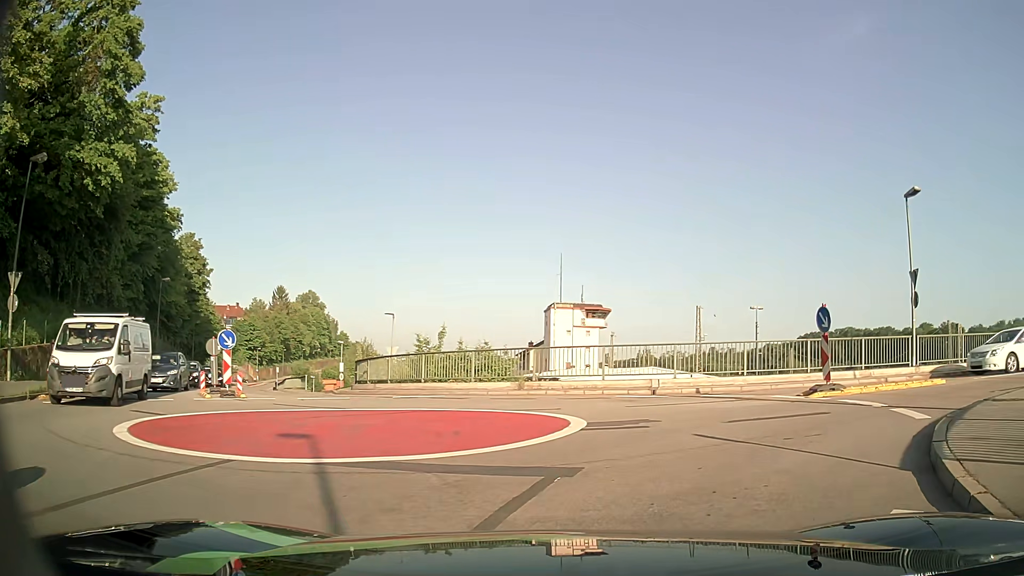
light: Day
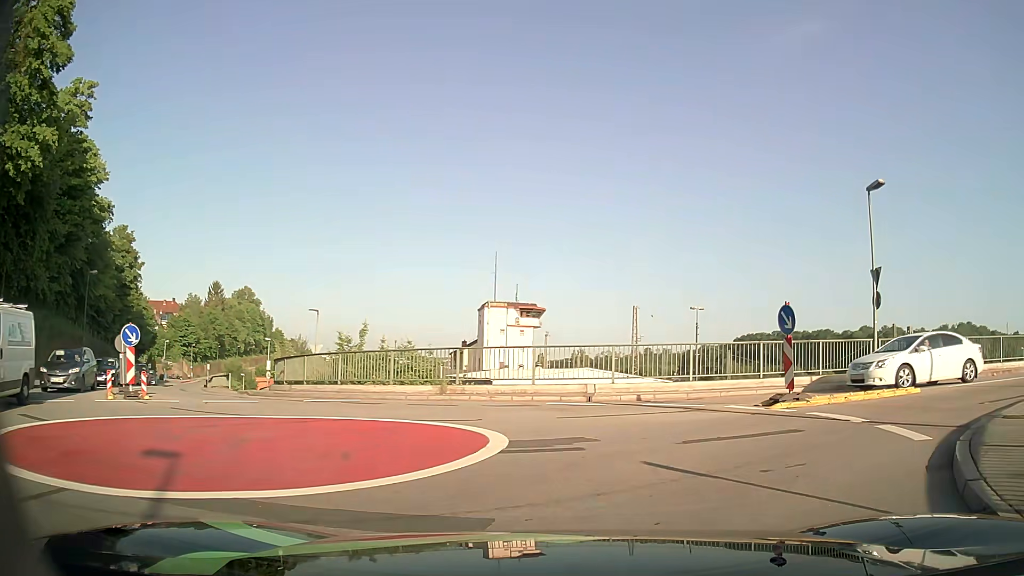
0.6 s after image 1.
(+0.1, +2.0) m; +6°
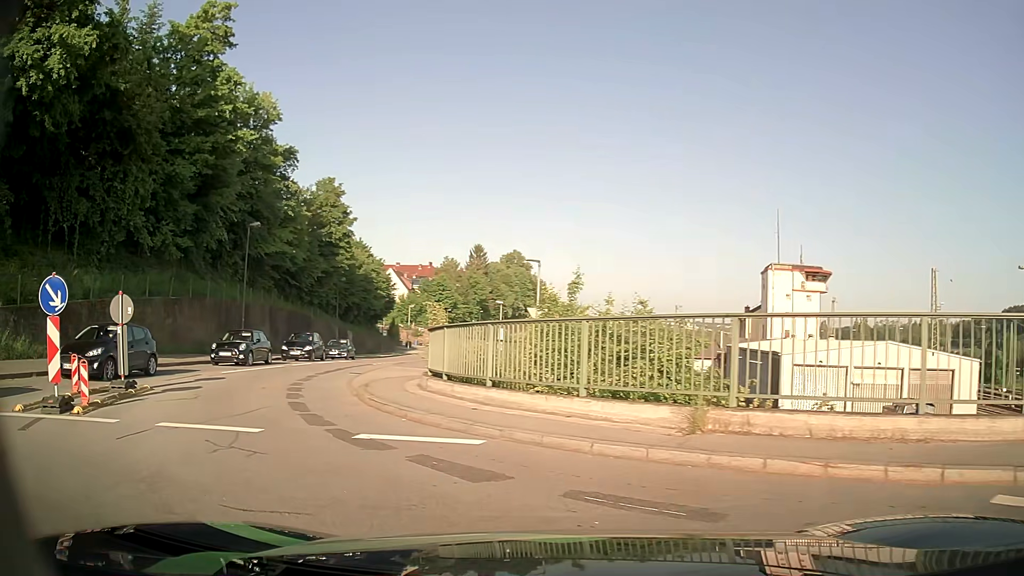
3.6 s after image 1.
(-0.1, +11.7) m; -20°
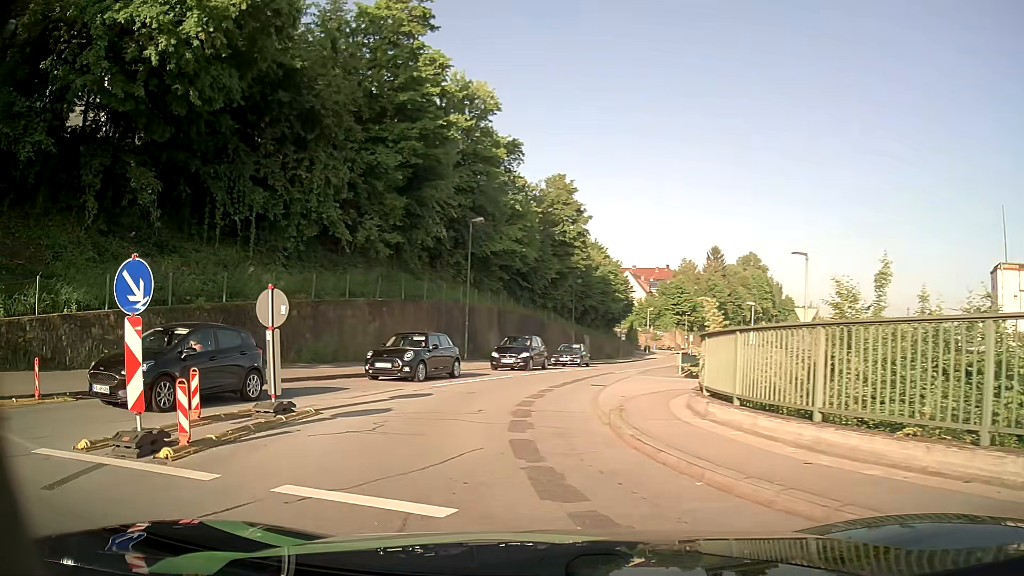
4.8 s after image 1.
(-0.7, +3.9) m; -20°
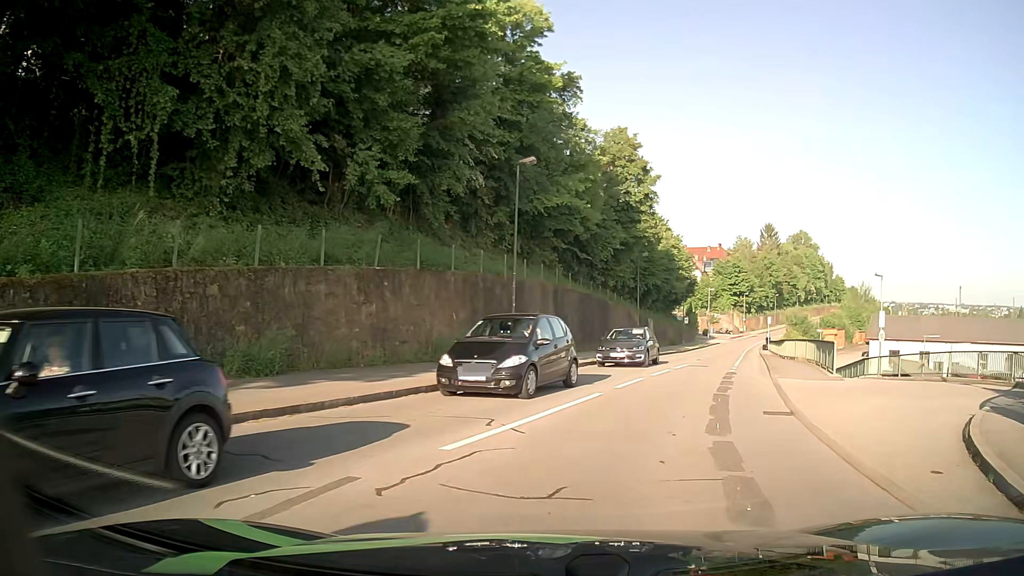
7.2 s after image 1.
(-1.5, +10.9) m; -5°
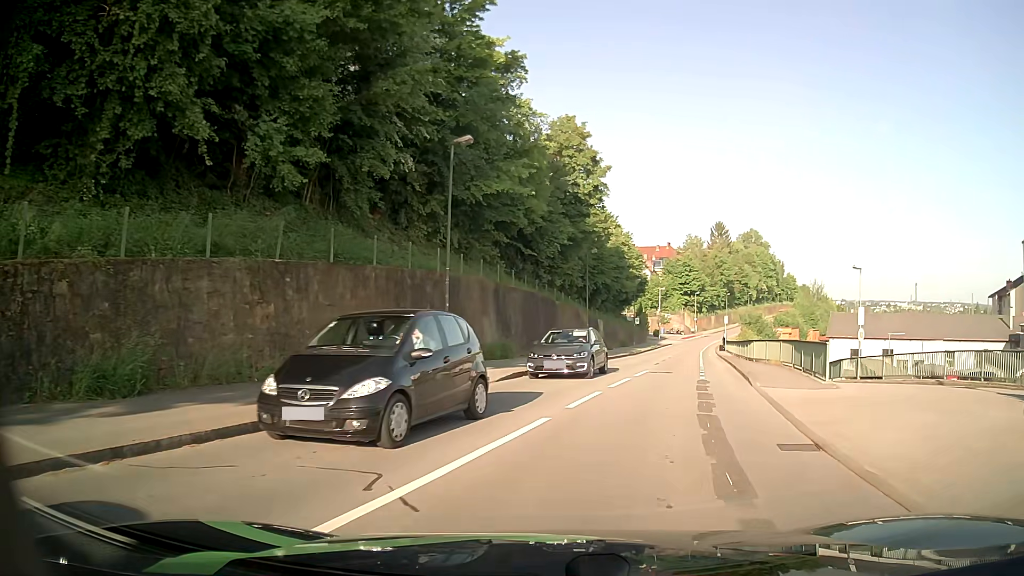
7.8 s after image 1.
(+0.1, +3.5) m; +4°
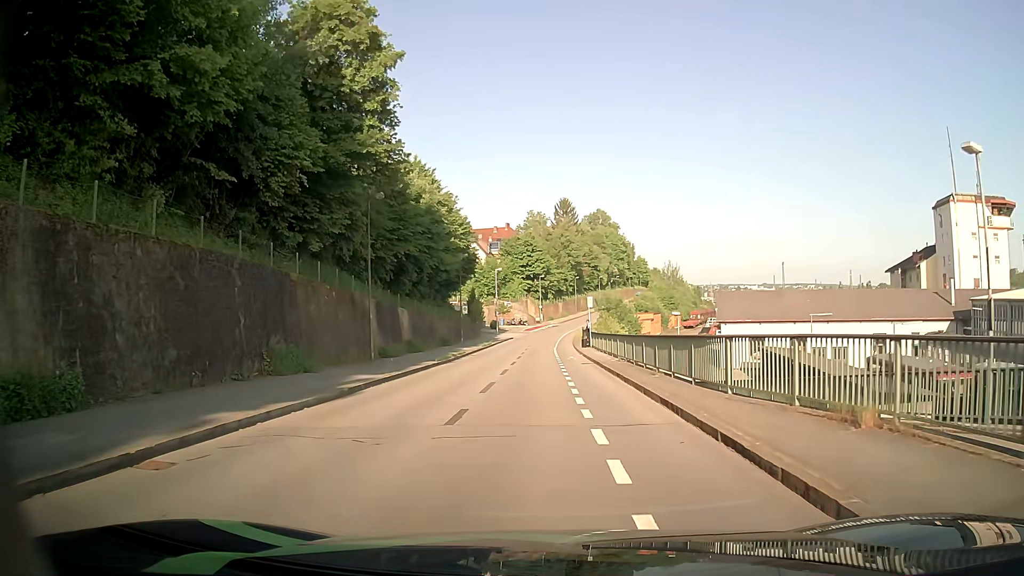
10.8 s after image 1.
(+3.6, +19.8) m; +14°
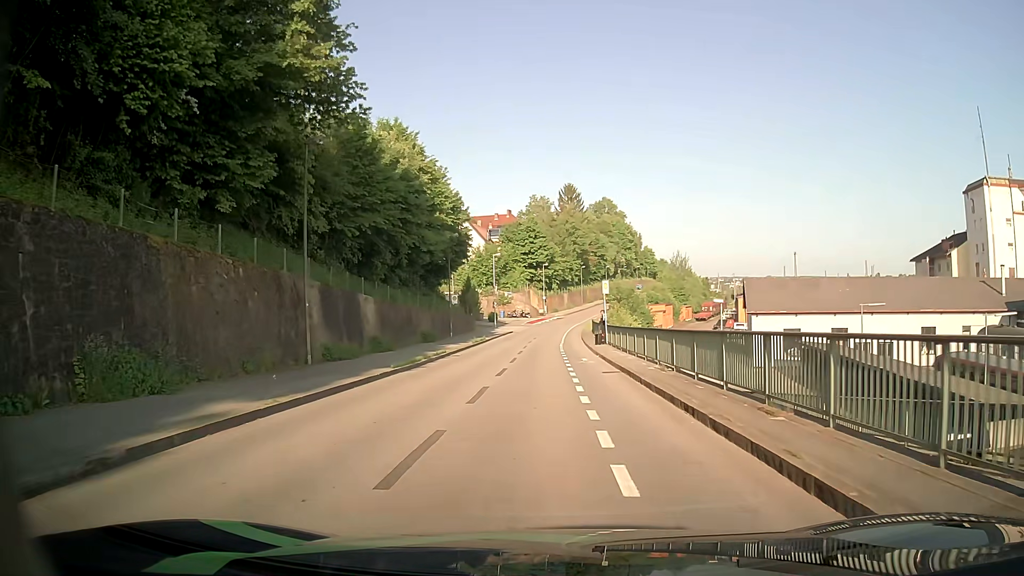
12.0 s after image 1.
(0.0, +9.1) m; 0°
(0, +10) (0, +20) (0, +30) (0, +40) (+1, +50) (+1, +60) (+2, +70) (+3, +80) (+4, +90) (+6, +100) m
